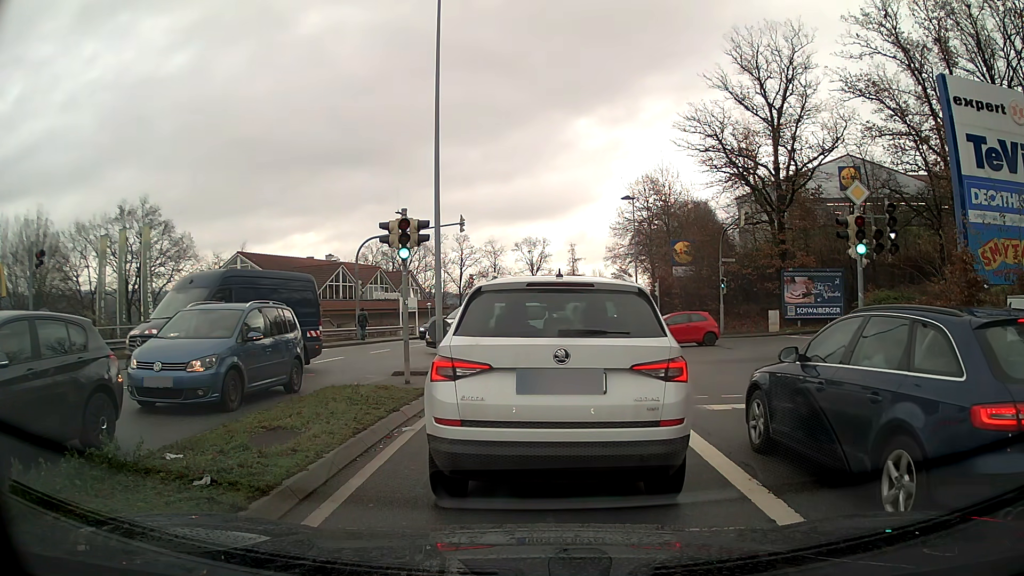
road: tertiary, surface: asphalt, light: Day
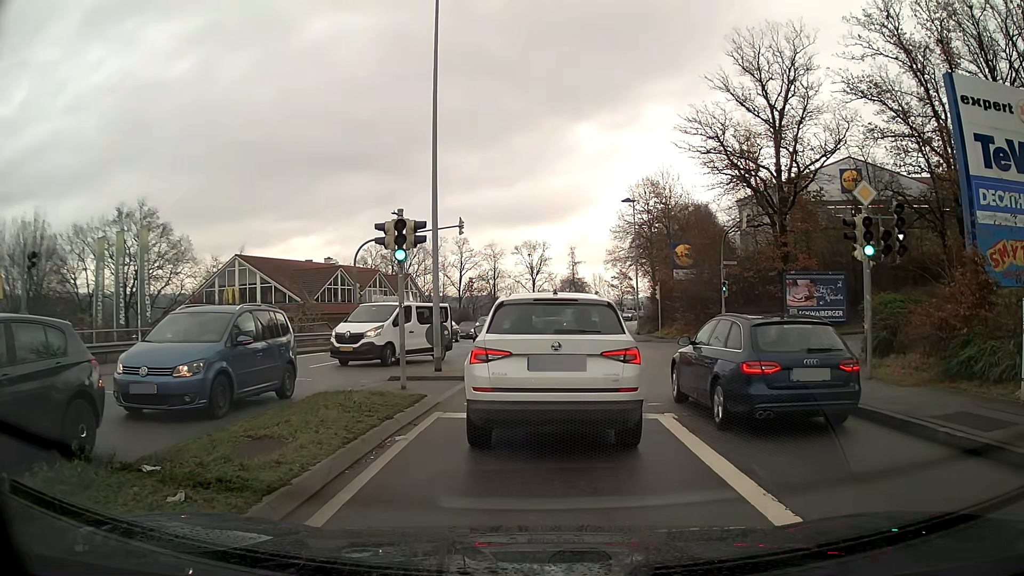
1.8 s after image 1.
(0.0, +0.4) m; 0°
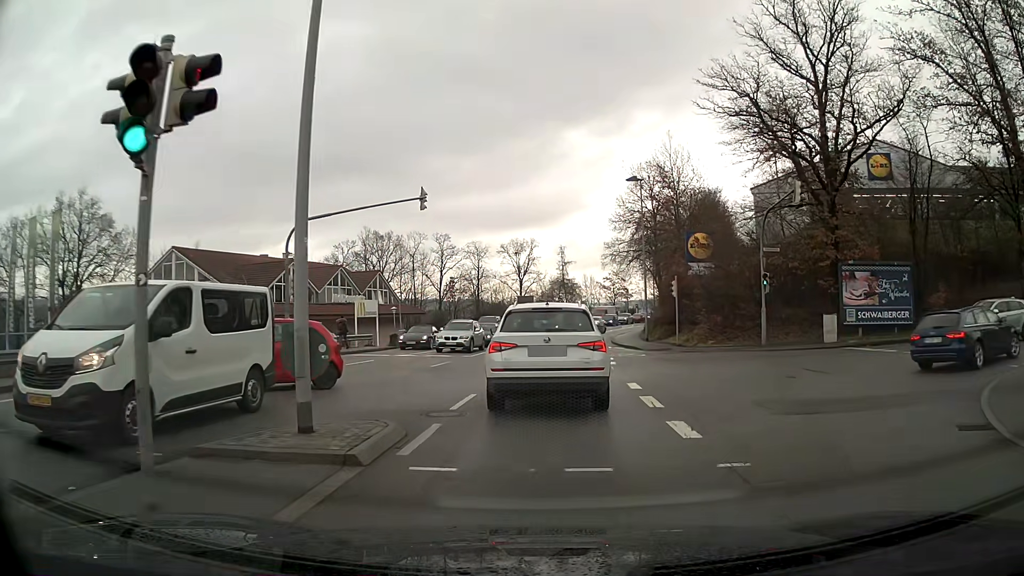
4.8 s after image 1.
(+0.1, +9.3) m; +2°
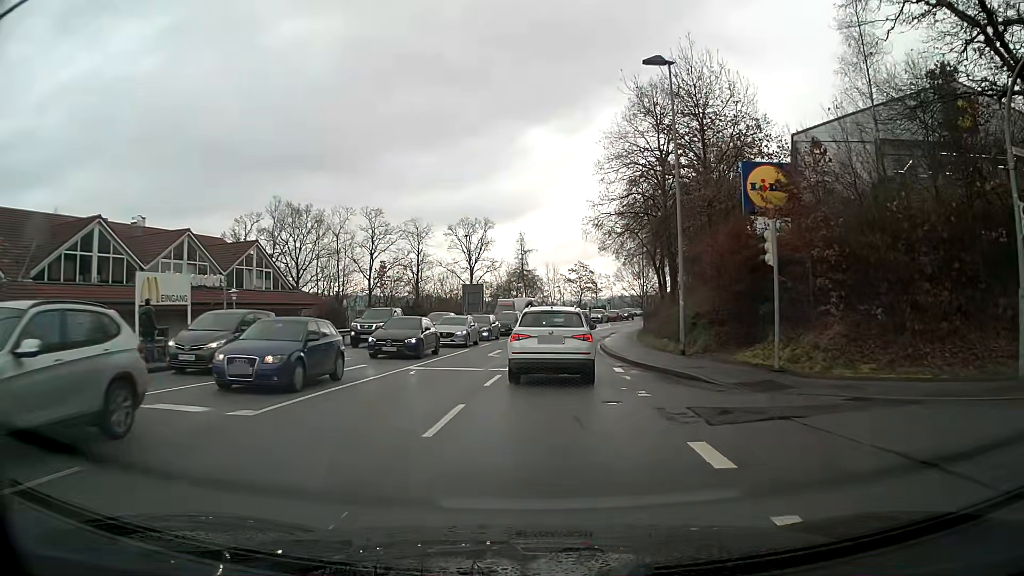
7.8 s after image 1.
(+0.6, +20.1) m; +4°
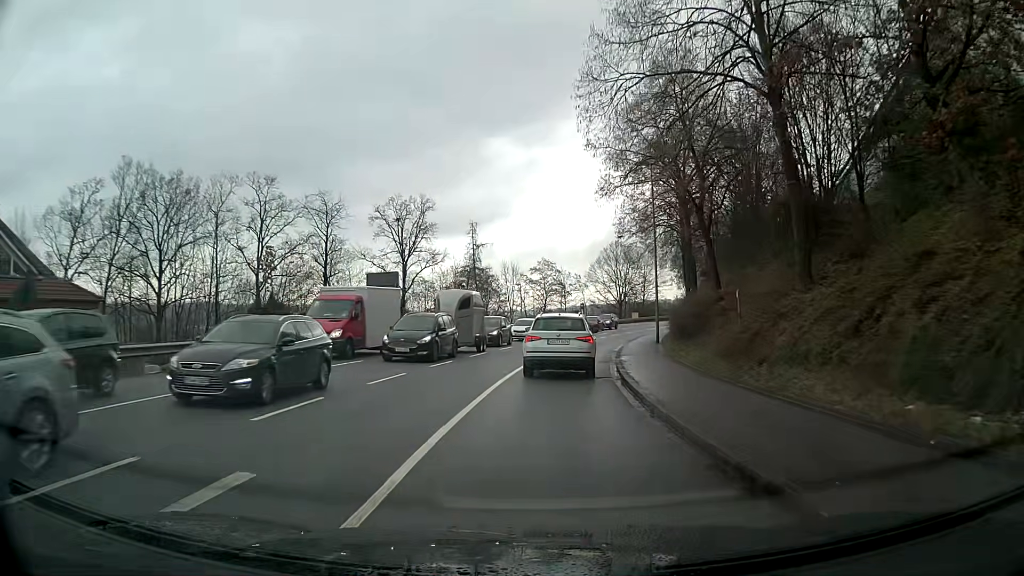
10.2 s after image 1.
(+0.7, +23.5) m; +4°
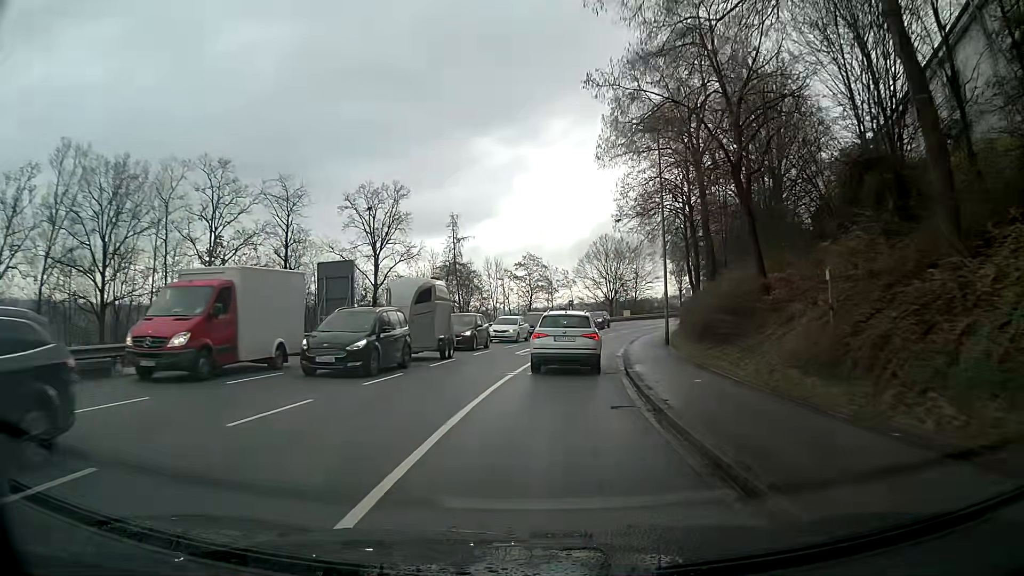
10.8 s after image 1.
(+0.1, +6.6) m; +1°
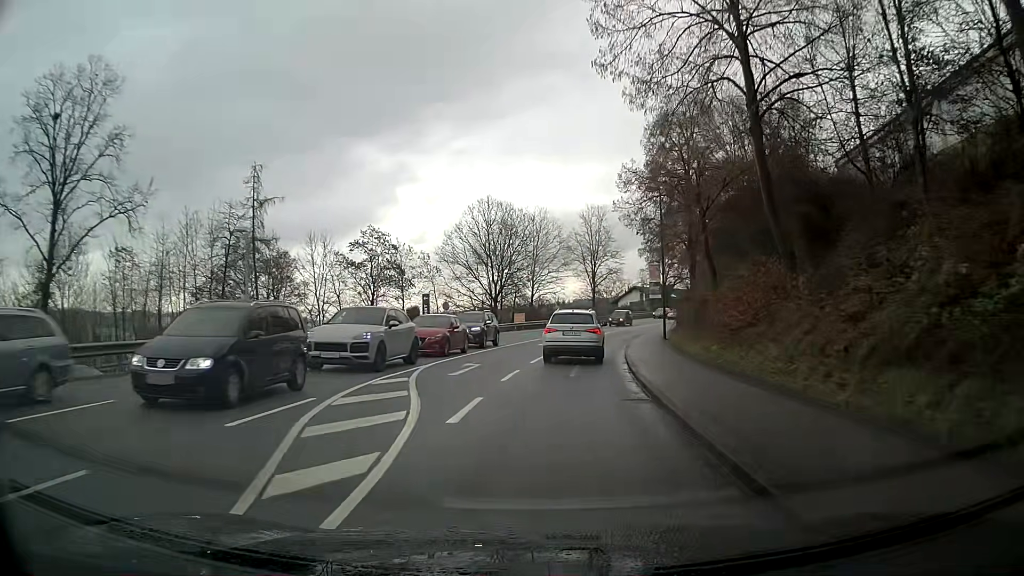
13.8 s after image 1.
(+3.4, +35.4) m; +11°
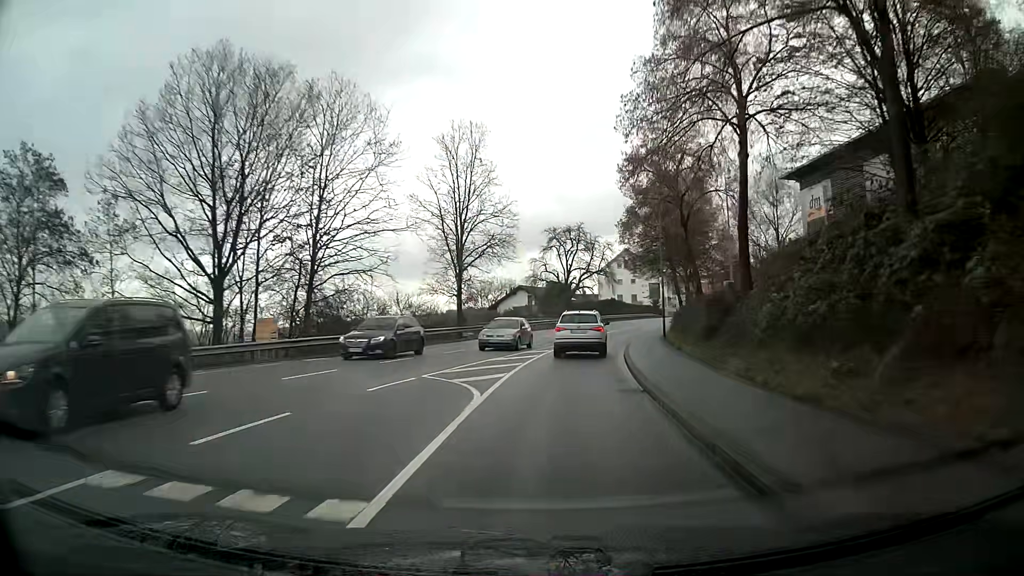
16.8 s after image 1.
(+3.6, +38.3) m; +10°
